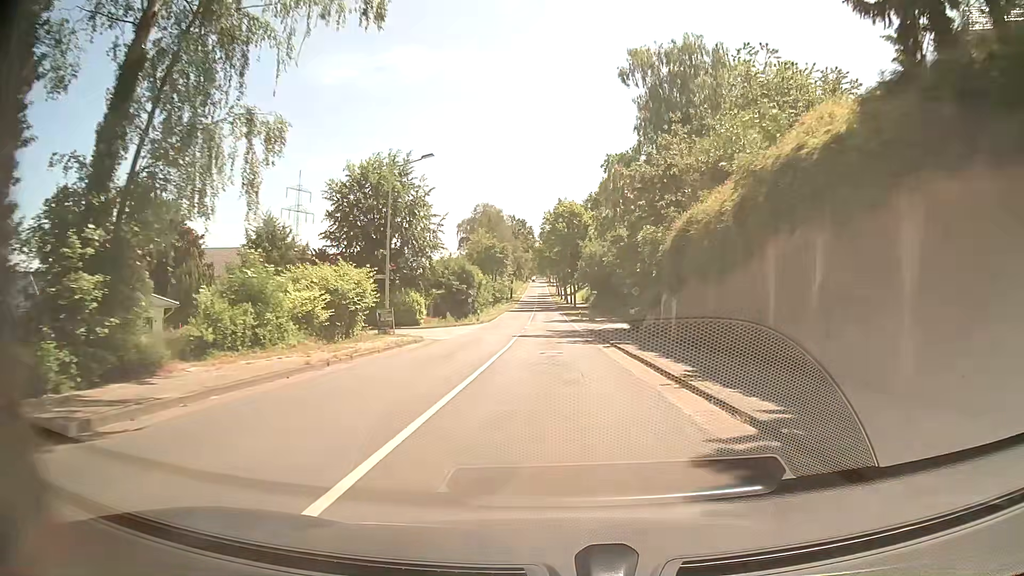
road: tertiary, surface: asphalt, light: Day
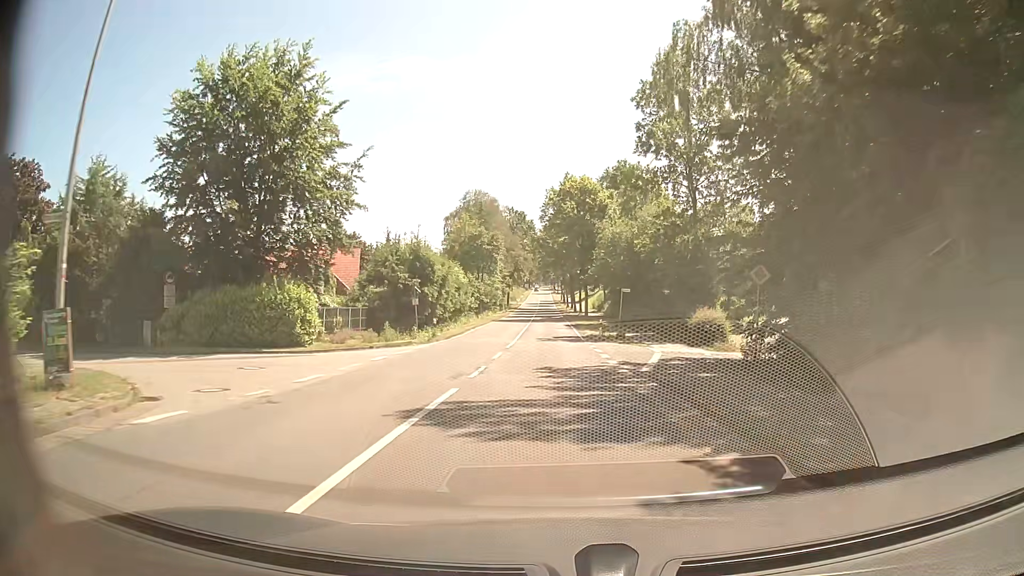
(+0.1, +23.8) m; 0°
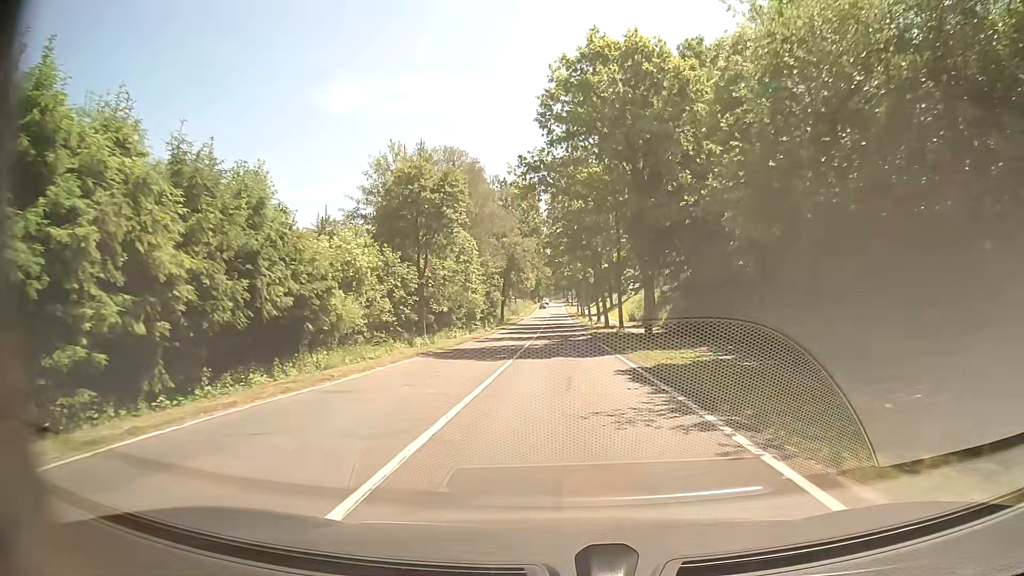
(-0.3, +39.4) m; -1°
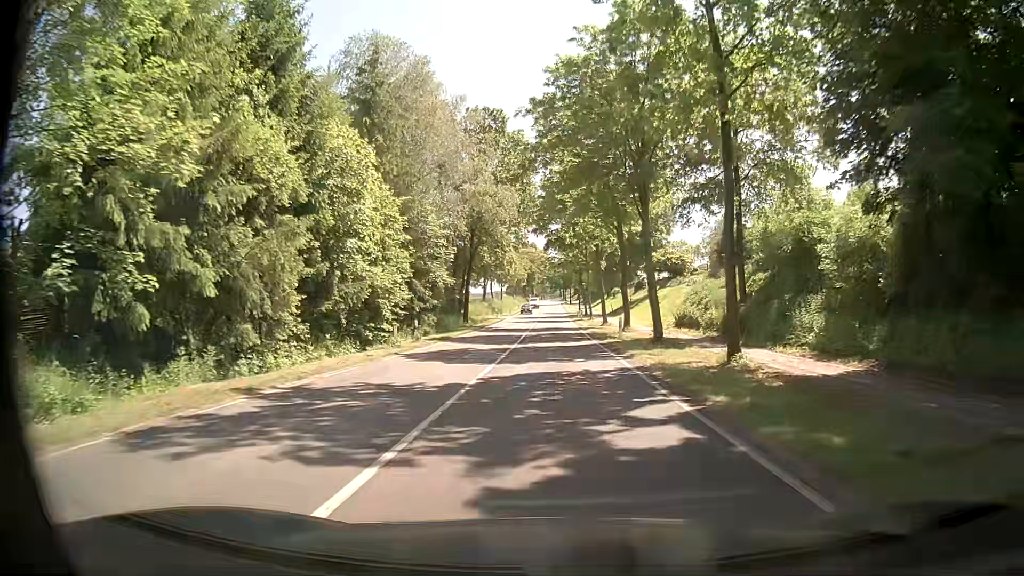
(+0.1, +31.3) m; 0°
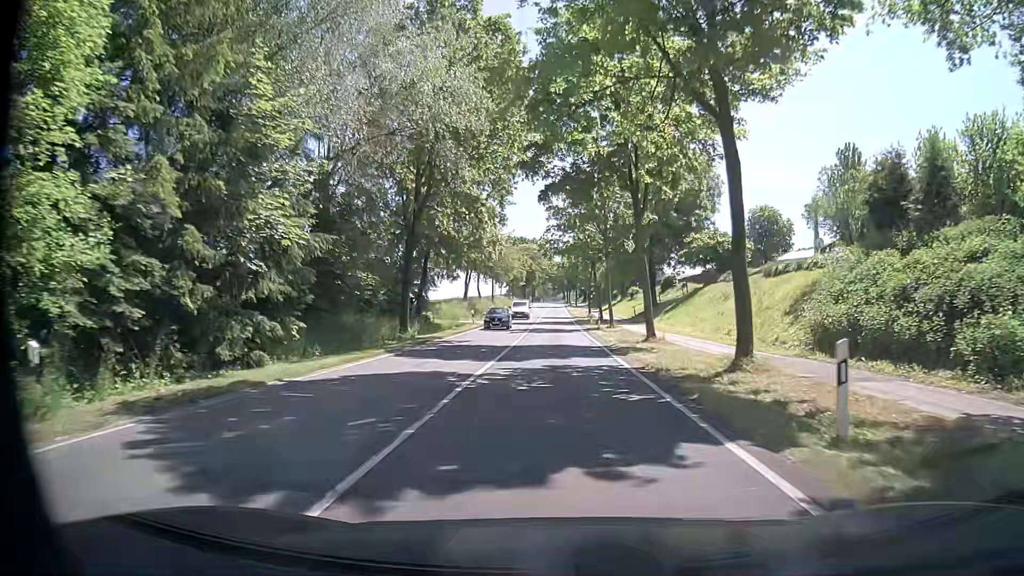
(0.0, +23.5) m; 0°
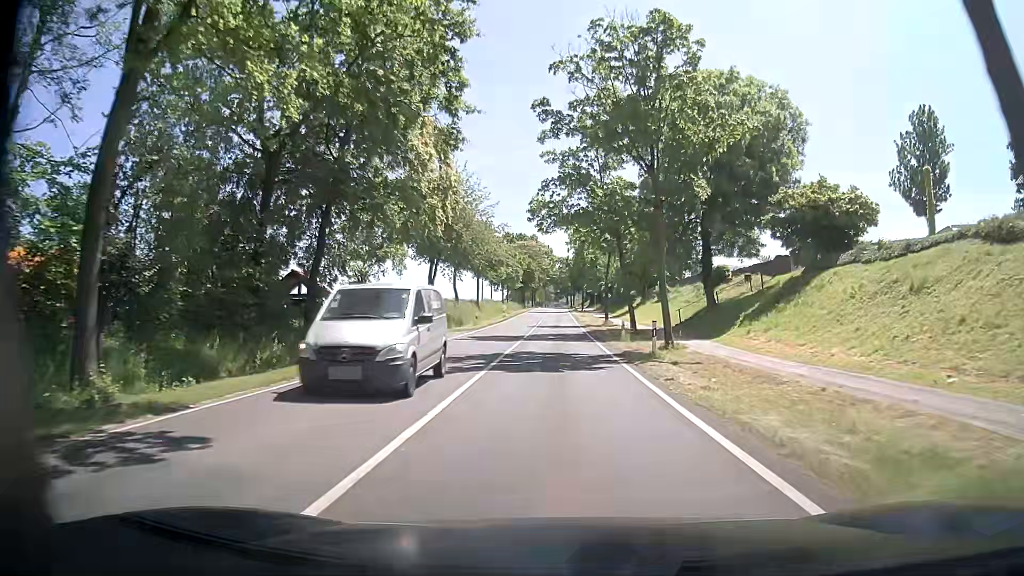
(+0.1, +23.5) m; 0°
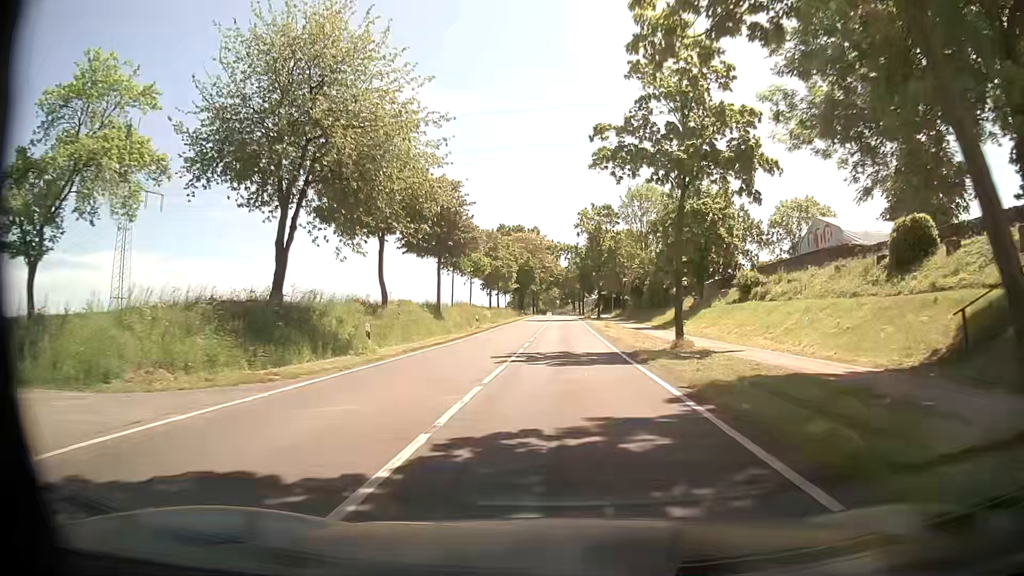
(0.0, +31.3) m; -1°
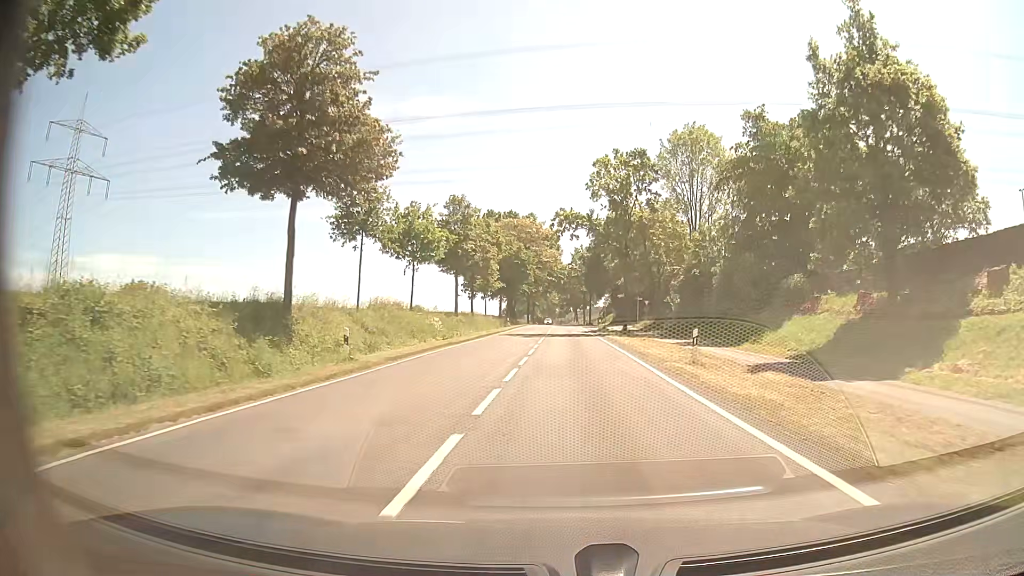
(0.0, +31.2) m; 0°
(0, +10) (0, +20) (0, +30) (0, +40) (+1, +50) (+1, +60) (+1, +70) (+1, +80) (+1, +90) (+1, +100) m
